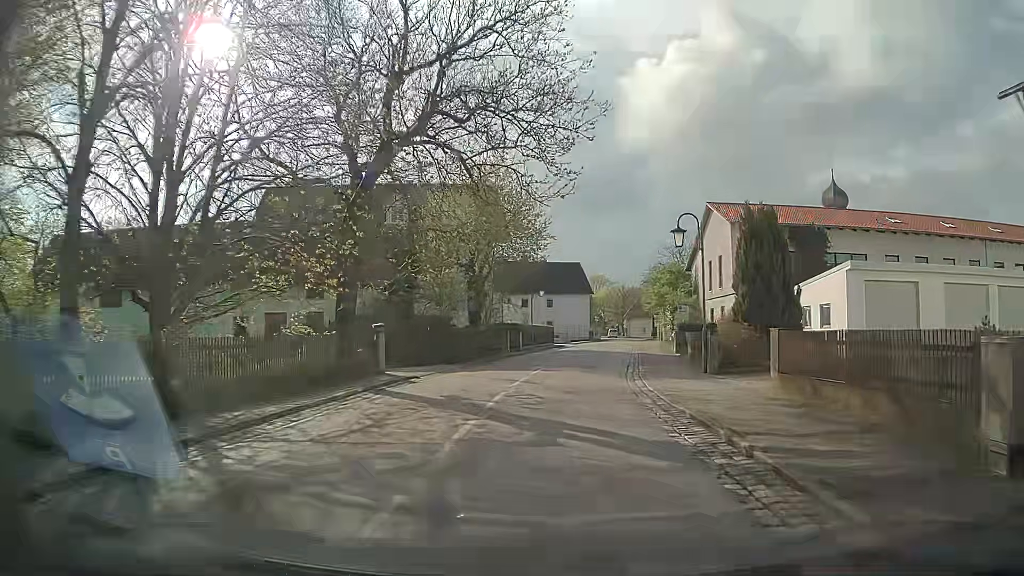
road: residential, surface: asphalt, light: Day
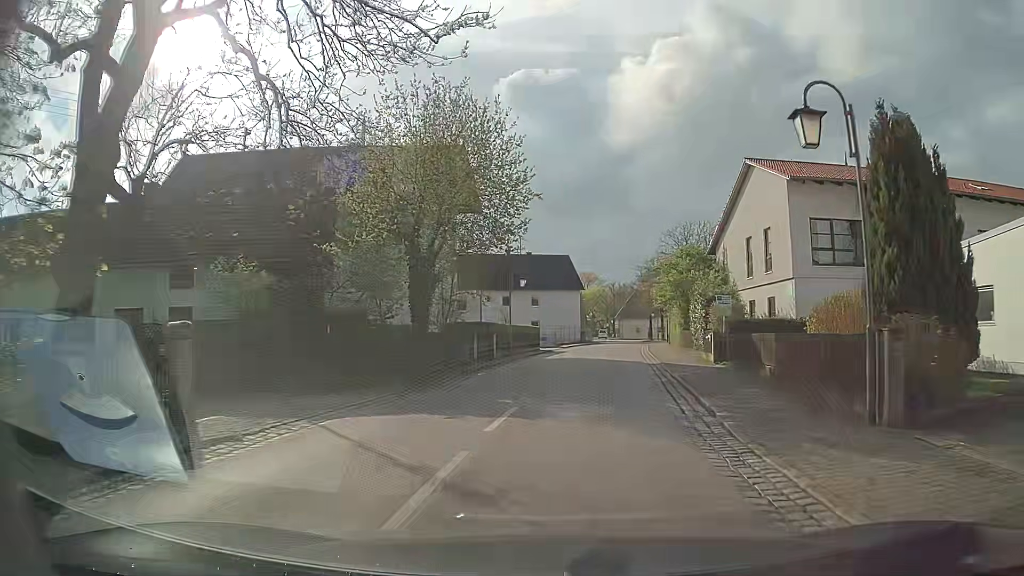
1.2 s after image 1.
(+0.1, +11.5) m; +2°
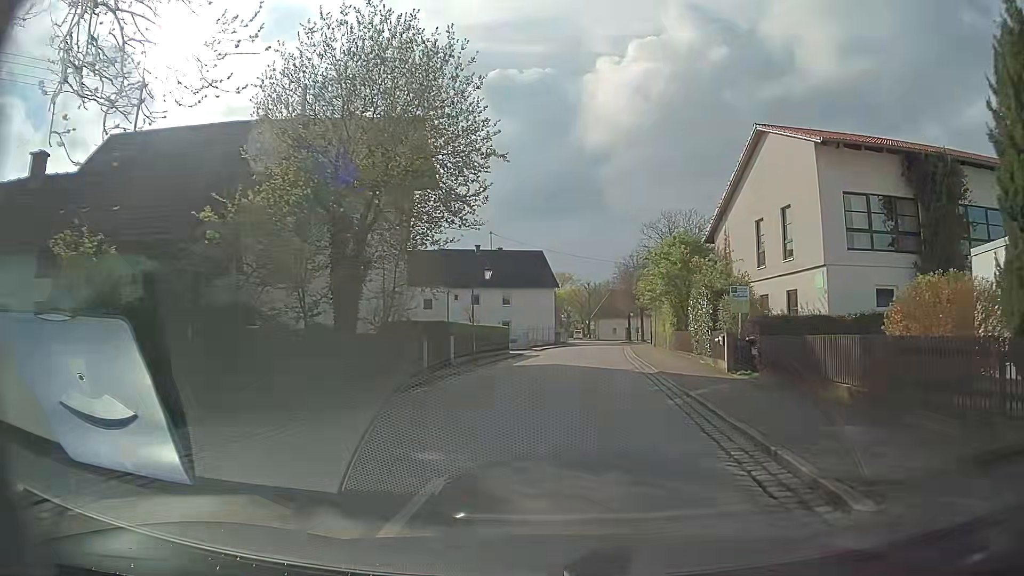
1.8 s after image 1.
(+0.1, +5.8) m; +2°
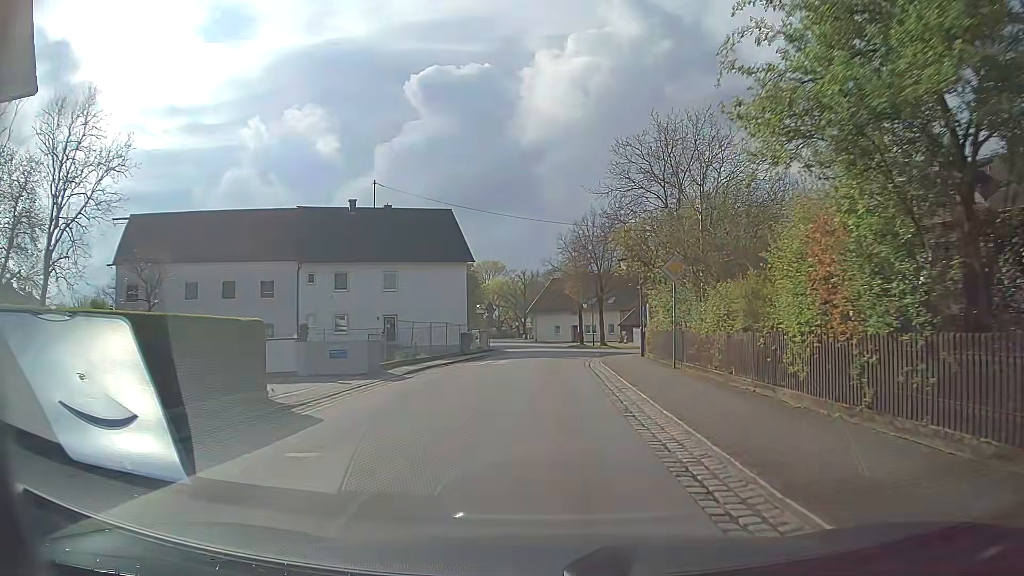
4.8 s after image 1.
(+1.7, +28.7) m; +5°
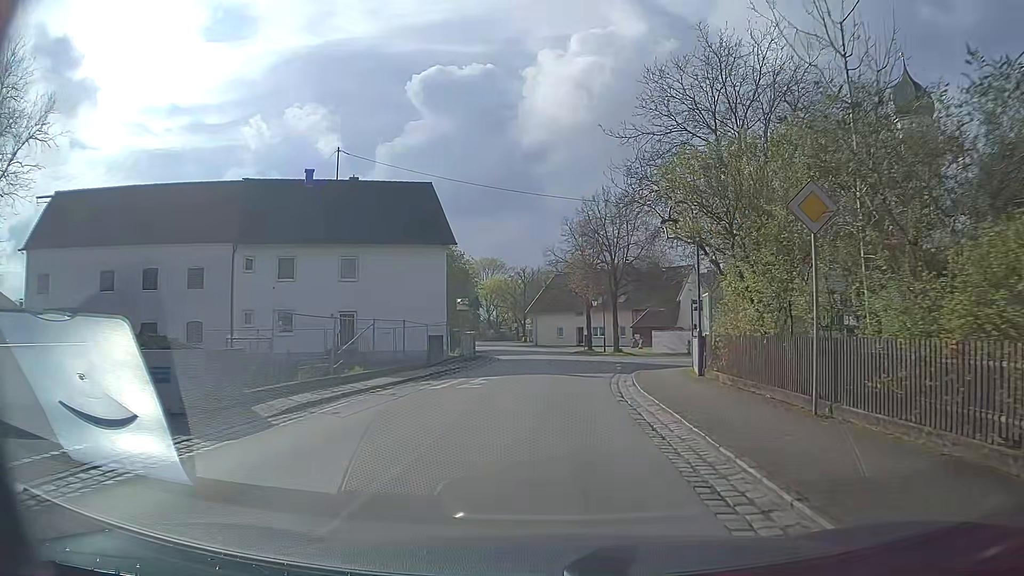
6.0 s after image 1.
(0.0, +10.8) m; 0°
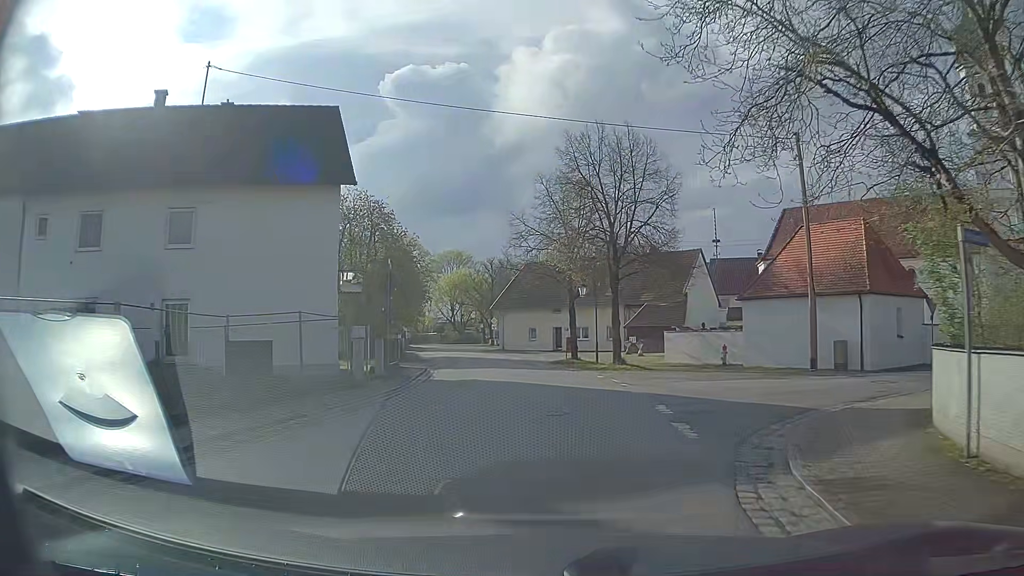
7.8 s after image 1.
(+0.3, +16.4) m; +2°
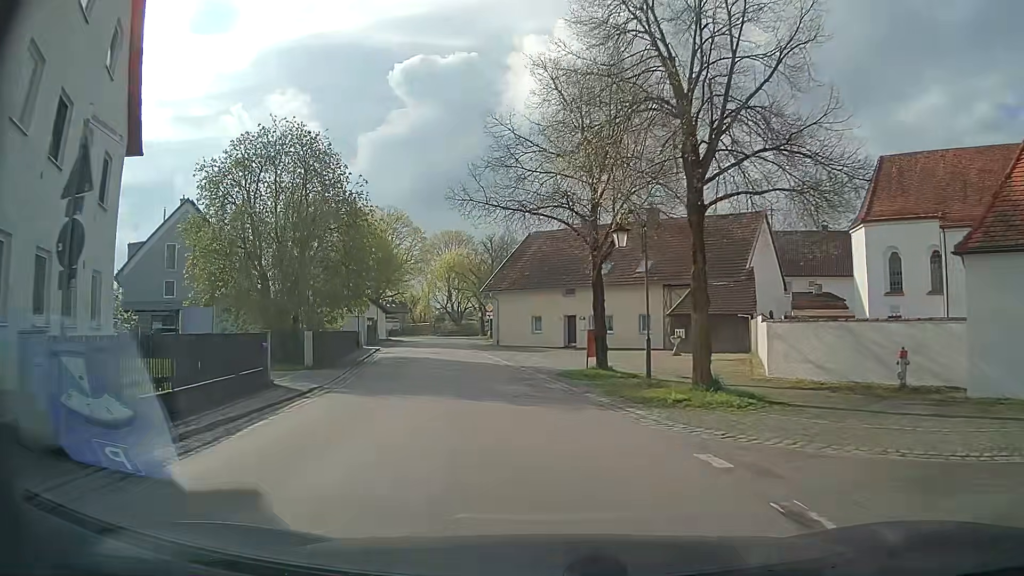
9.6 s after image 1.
(+0.3, +17.1) m; 0°
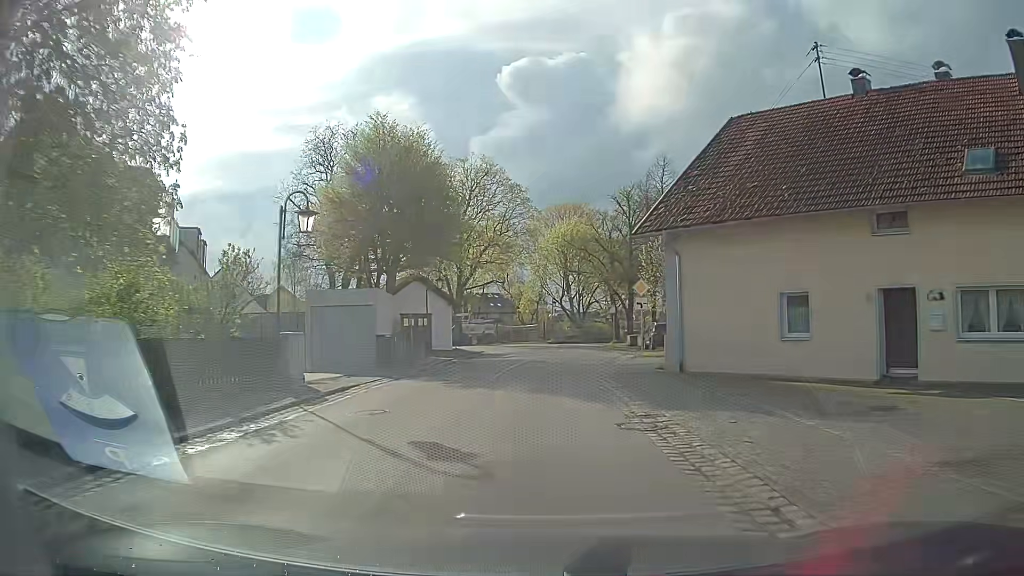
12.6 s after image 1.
(-3.8, +31.6) m; -10°
